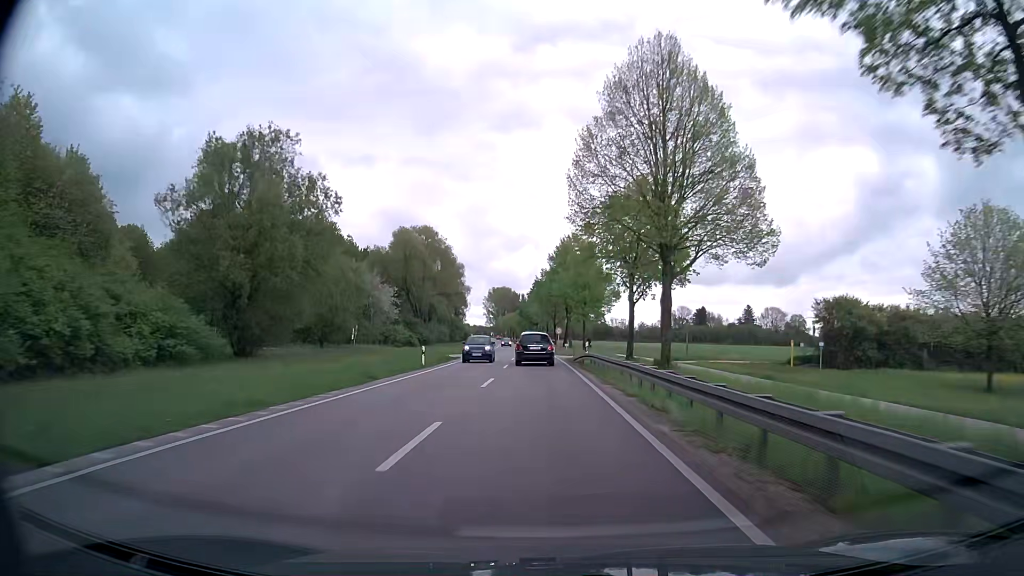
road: primary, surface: asphalt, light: Day
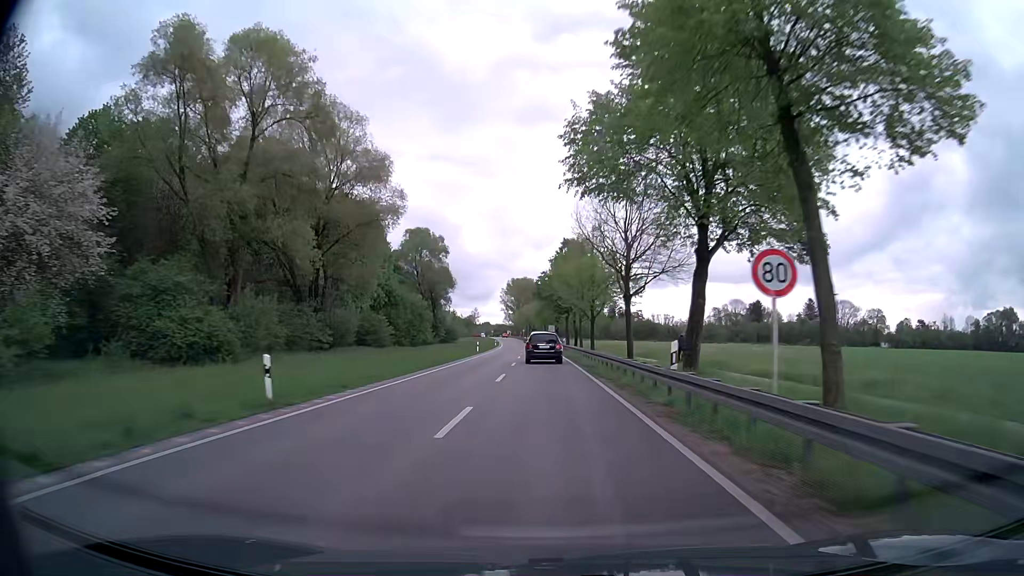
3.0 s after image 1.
(-1.5, +70.0) m; -2°
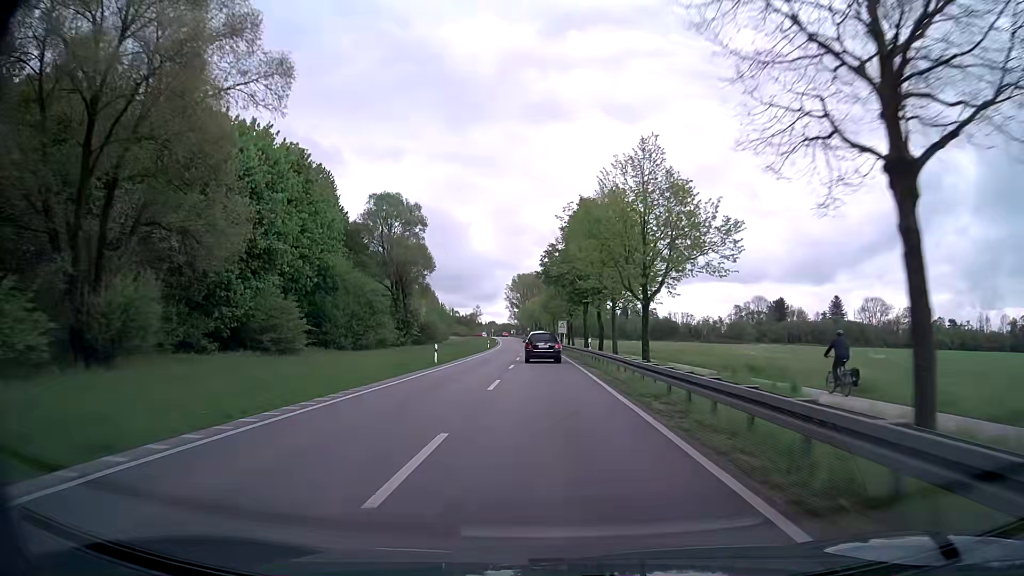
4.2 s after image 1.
(-0.1, +27.8) m; 0°
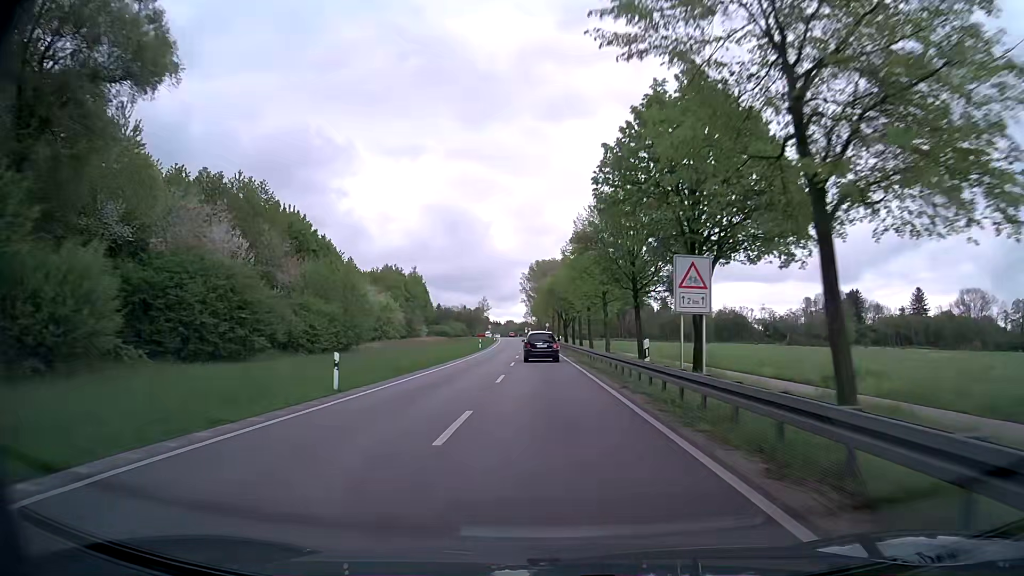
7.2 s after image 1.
(-1.3, +69.1) m; -2°
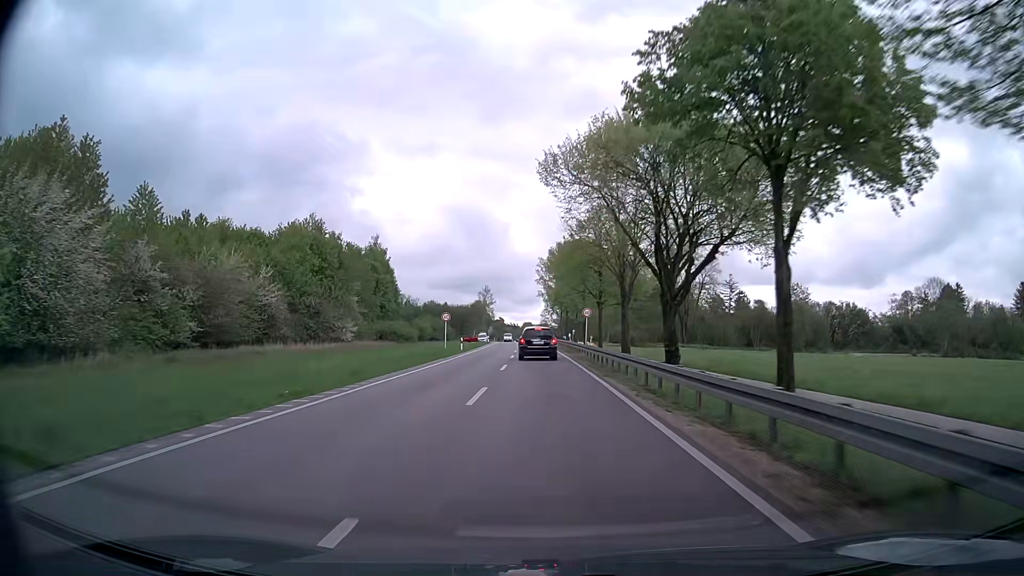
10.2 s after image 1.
(-0.9, +67.7) m; -1°
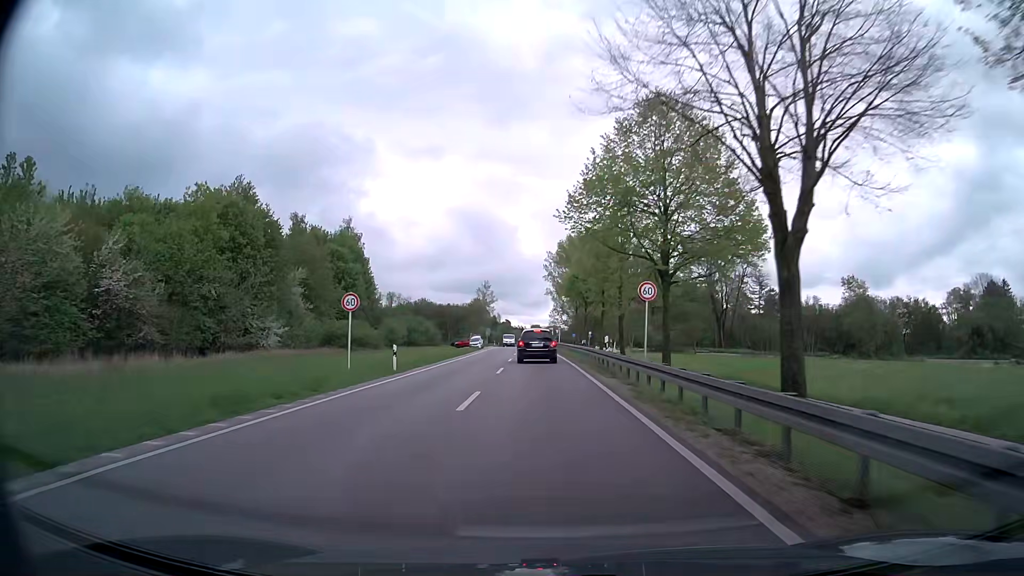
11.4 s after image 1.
(-0.2, +24.7) m; -1°
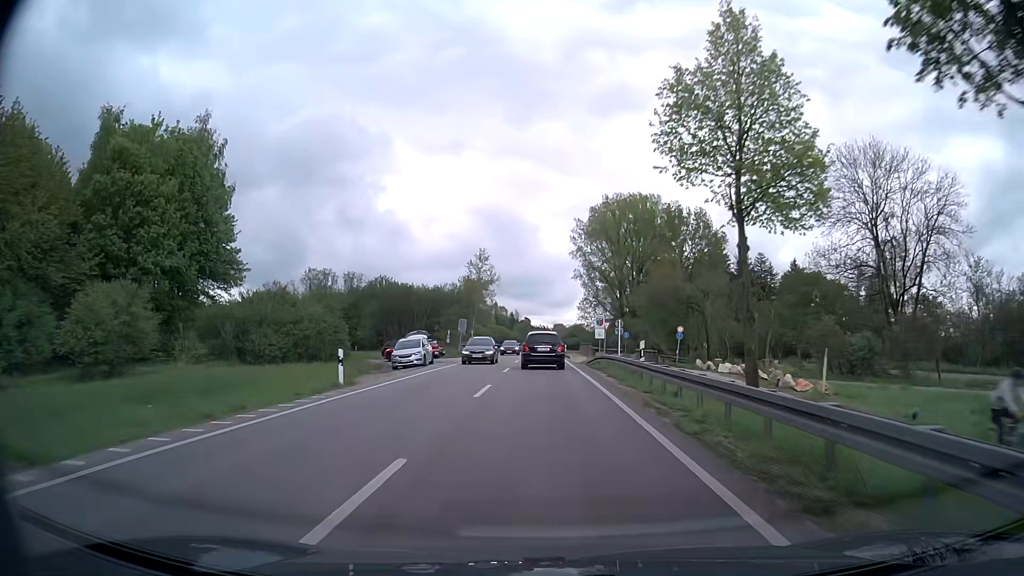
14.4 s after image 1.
(-0.8, +56.9) m; -2°
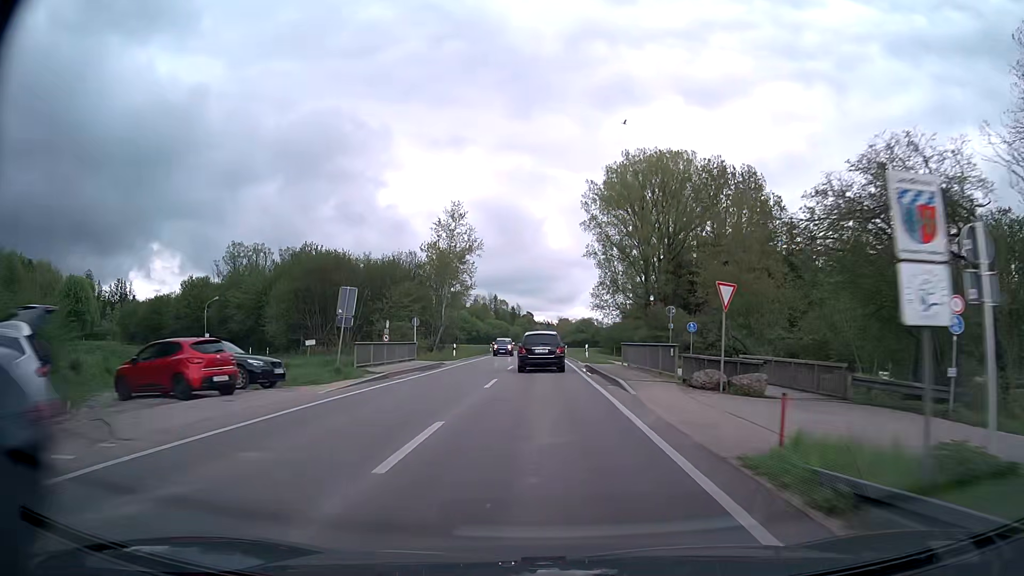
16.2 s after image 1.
(-0.1, +32.9) m; 0°
(0, +10) (0, +20) (0, +30) (0, +40) (0, +50) (0, +60) (0, +70) (0, +80) (0, +90) (0, +100) m
